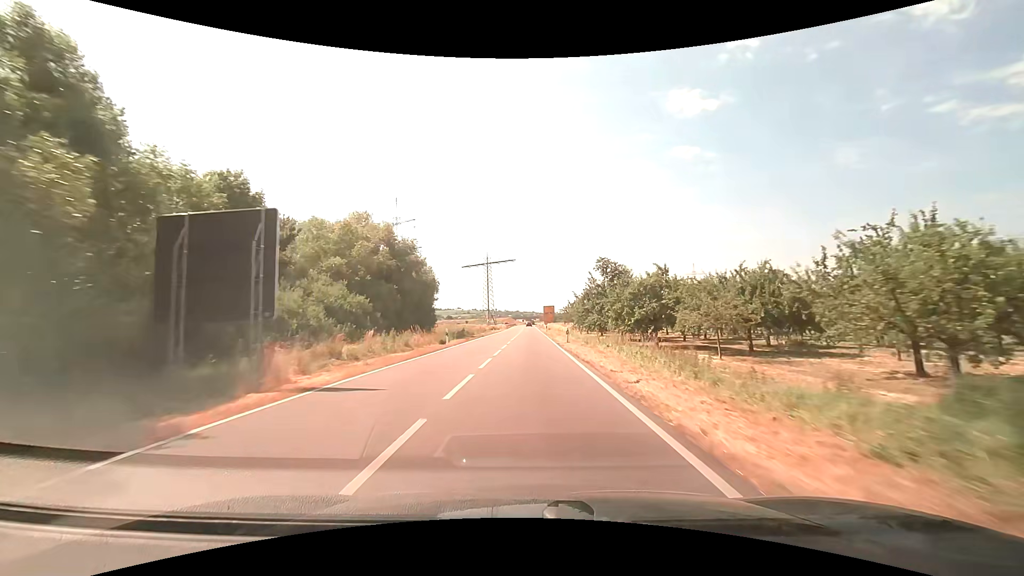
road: secondary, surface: asphalt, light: Day
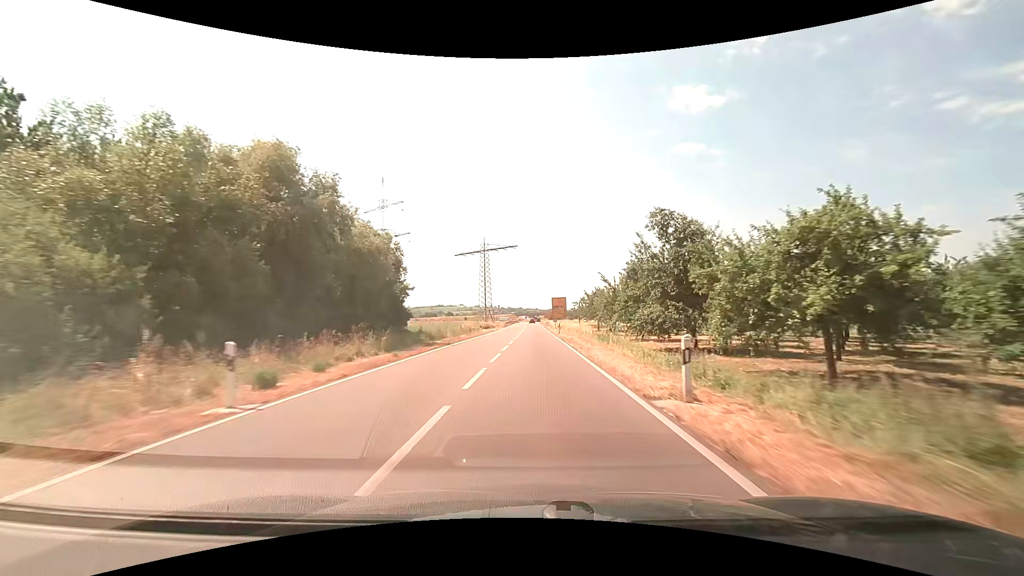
(-0.1, +23.3) m; -1°
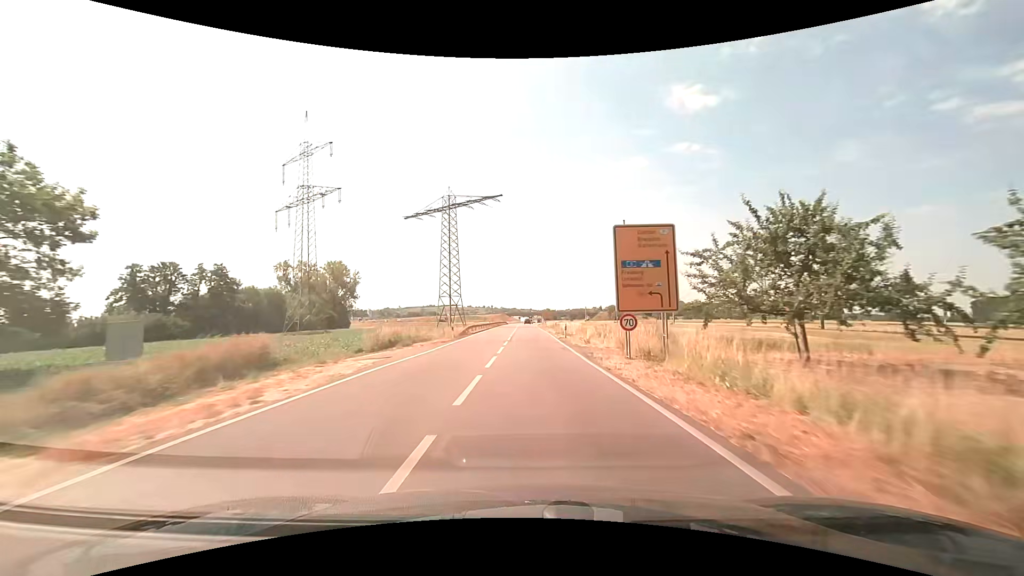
(+0.3, +56.2) m; +1°
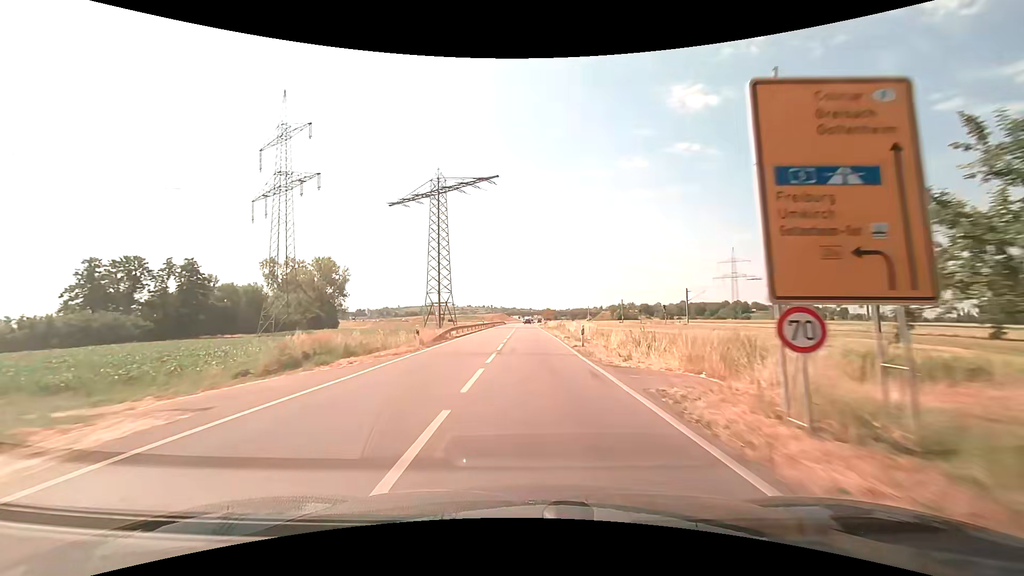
(0.0, +10.7) m; 0°
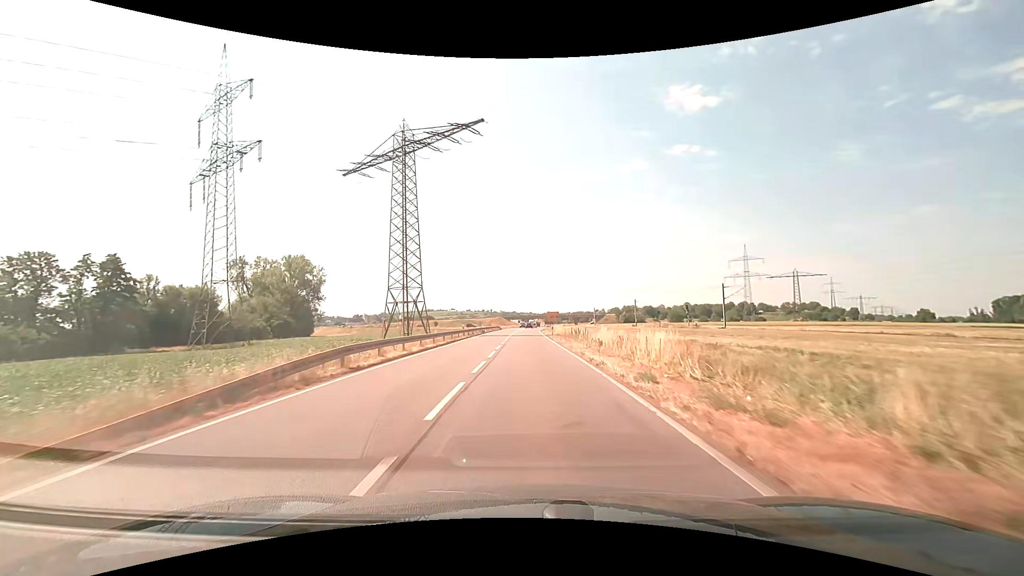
(0.0, +20.9) m; 0°
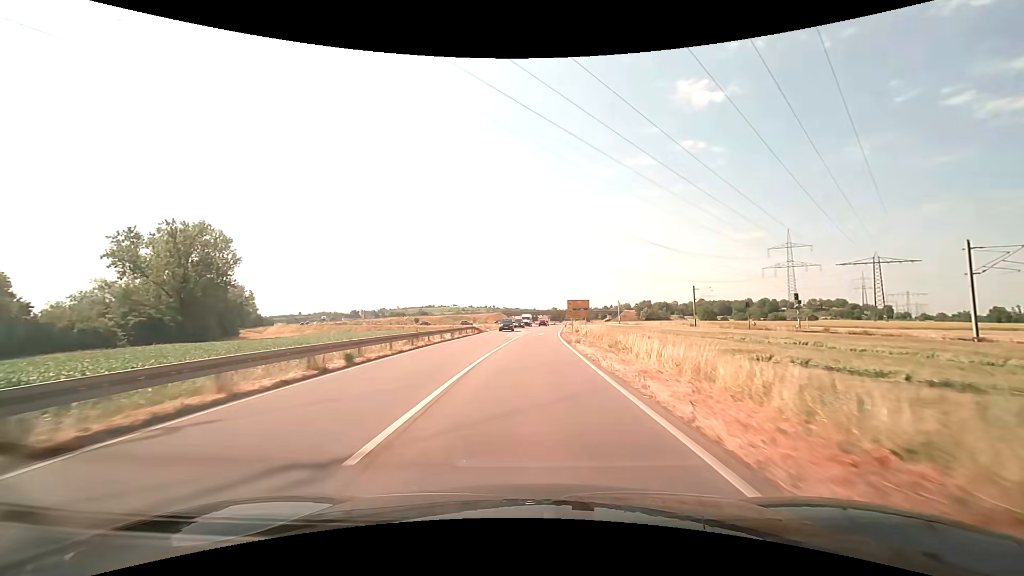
(-0.2, +49.8) m; 0°
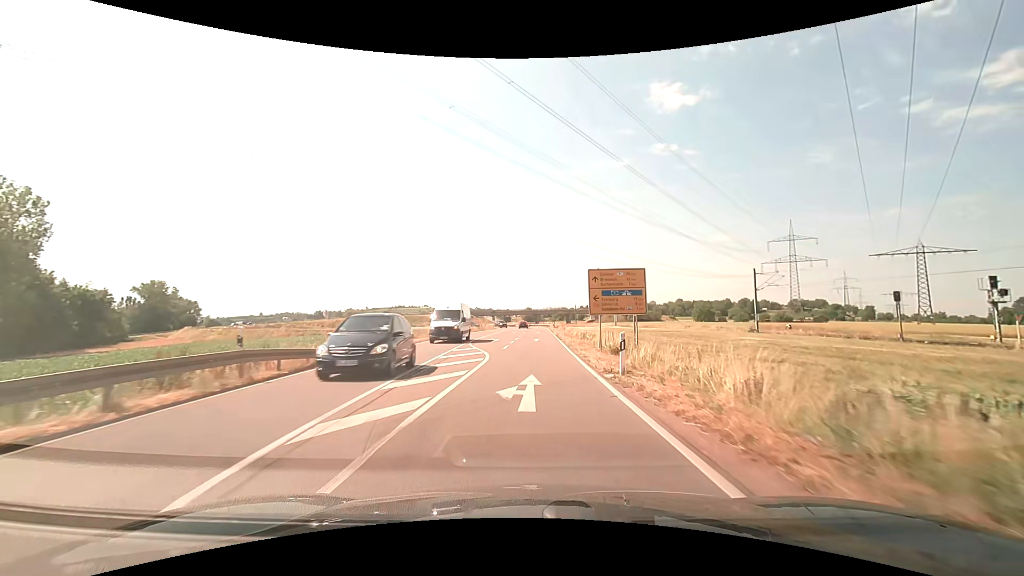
(+0.6, +37.3) m; +3°
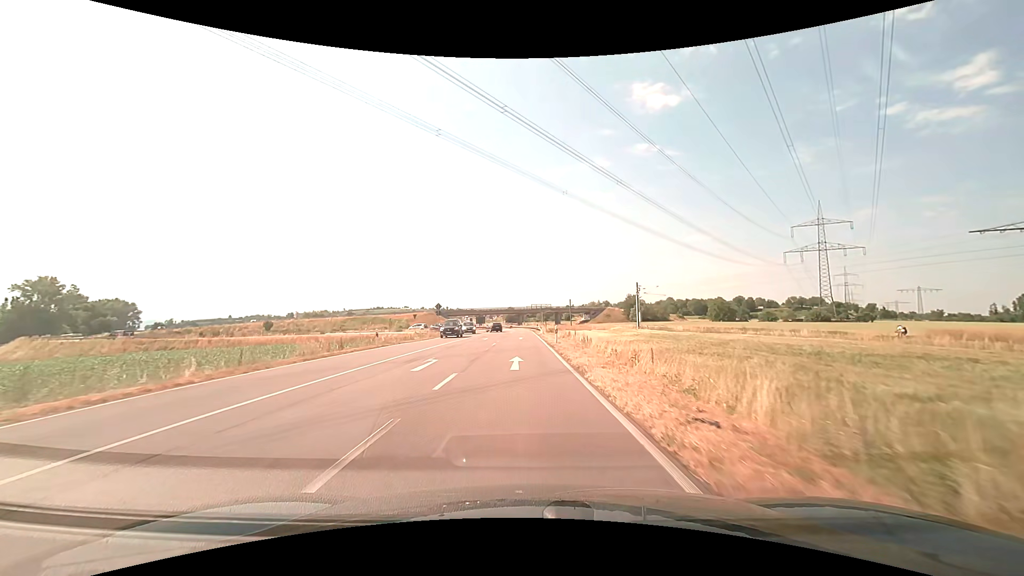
(+1.1, +44.5) m; +2°
(0, +10) (0, +20) (0, +30) (0, +40) (-1, +50) (-1, +60) (-1, +70) (-1, +80) (-2, +90) (-2, +100) m
